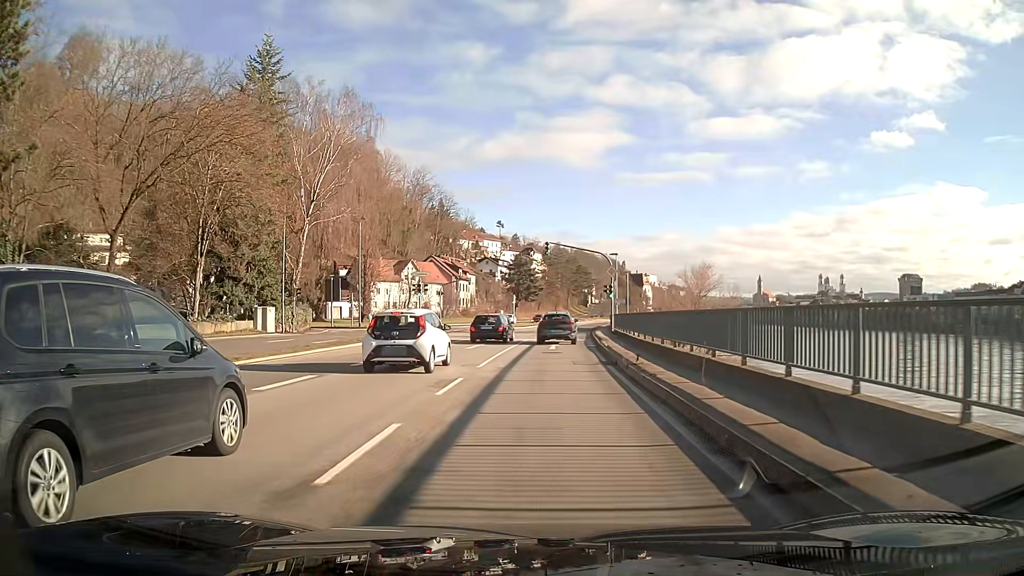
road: primary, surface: asphalt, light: Day
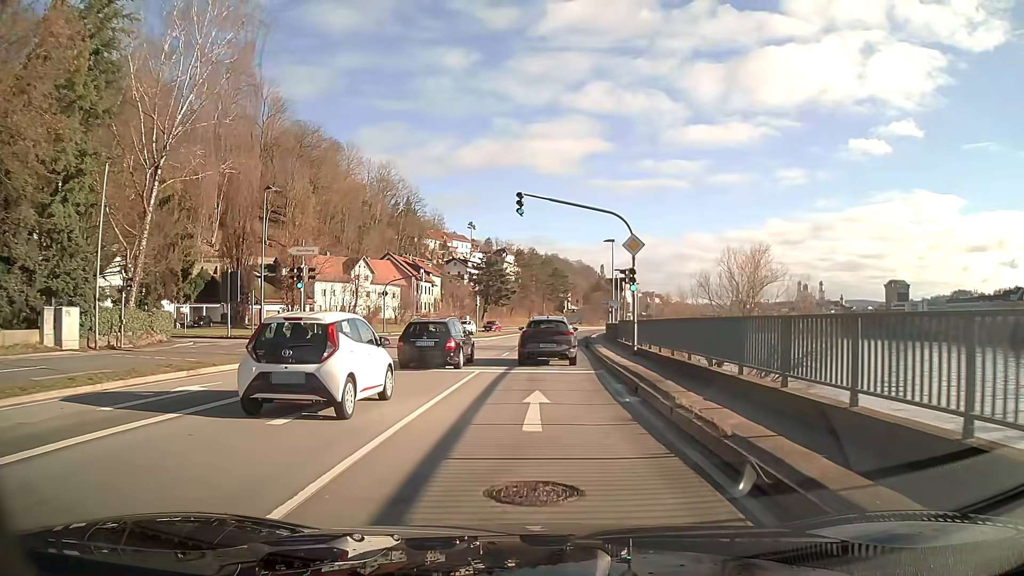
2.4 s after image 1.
(+0.3, +18.1) m; +2°
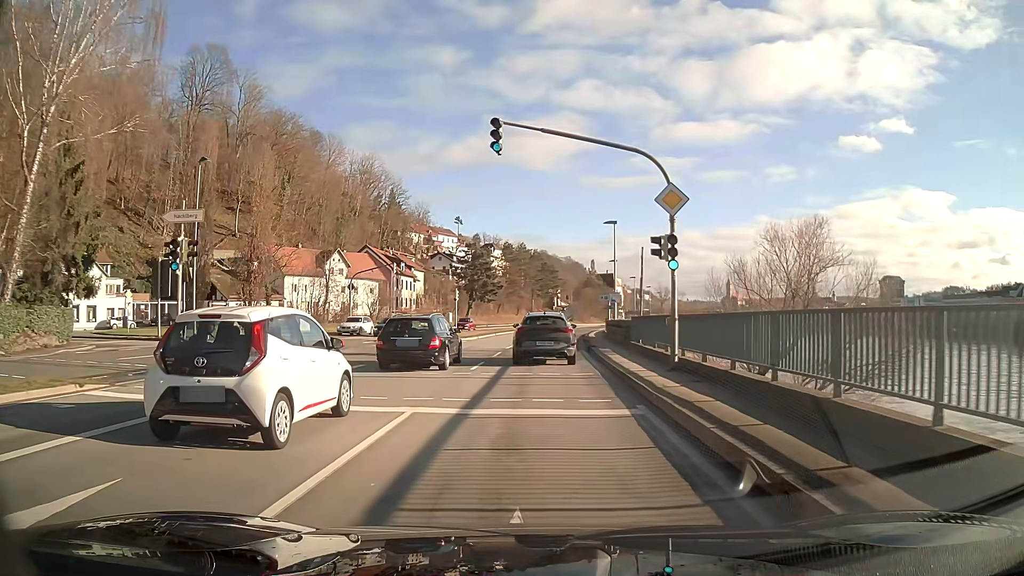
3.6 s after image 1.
(+0.1, +8.7) m; +1°
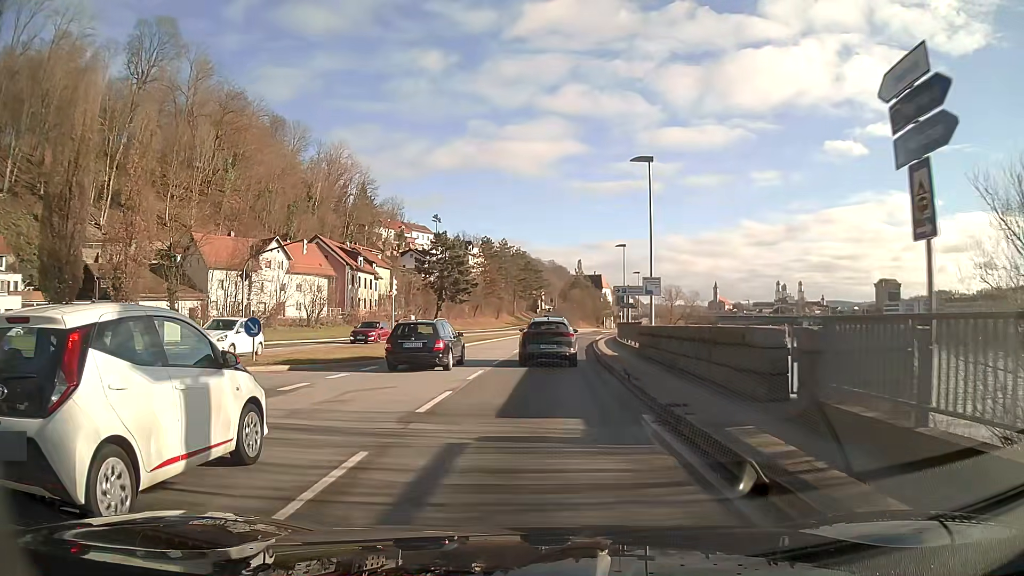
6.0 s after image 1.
(+0.2, +19.9) m; +2°
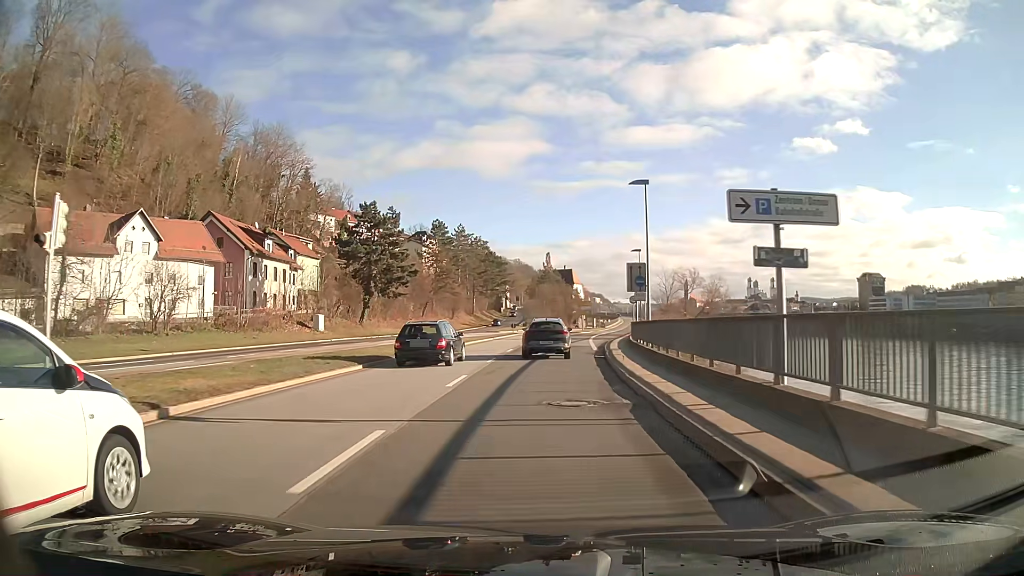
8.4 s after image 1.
(+0.7, +26.0) m; +3°
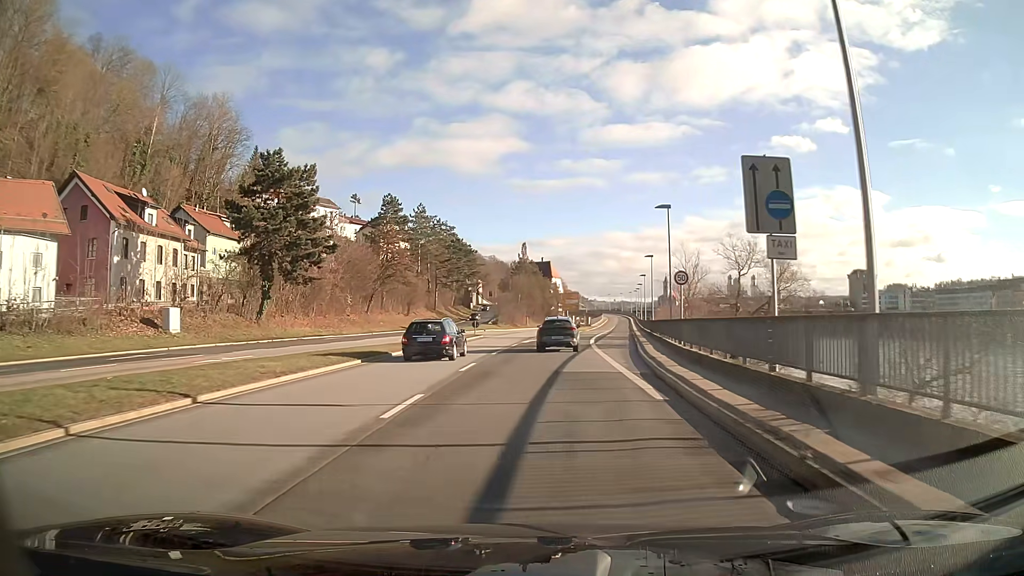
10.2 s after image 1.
(+0.4, +23.1) m; +2°
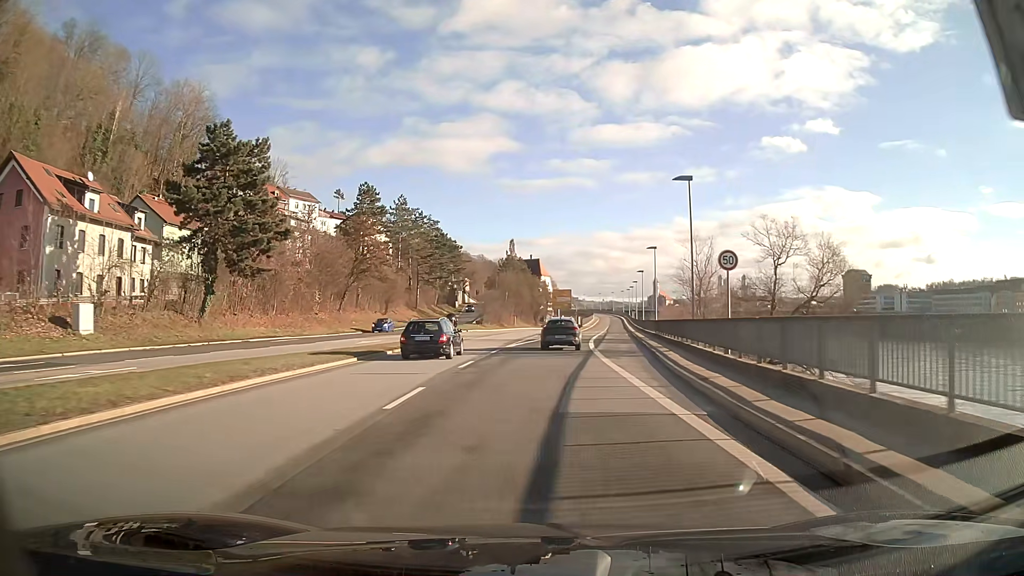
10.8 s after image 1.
(+0.1, +8.1) m; +1°
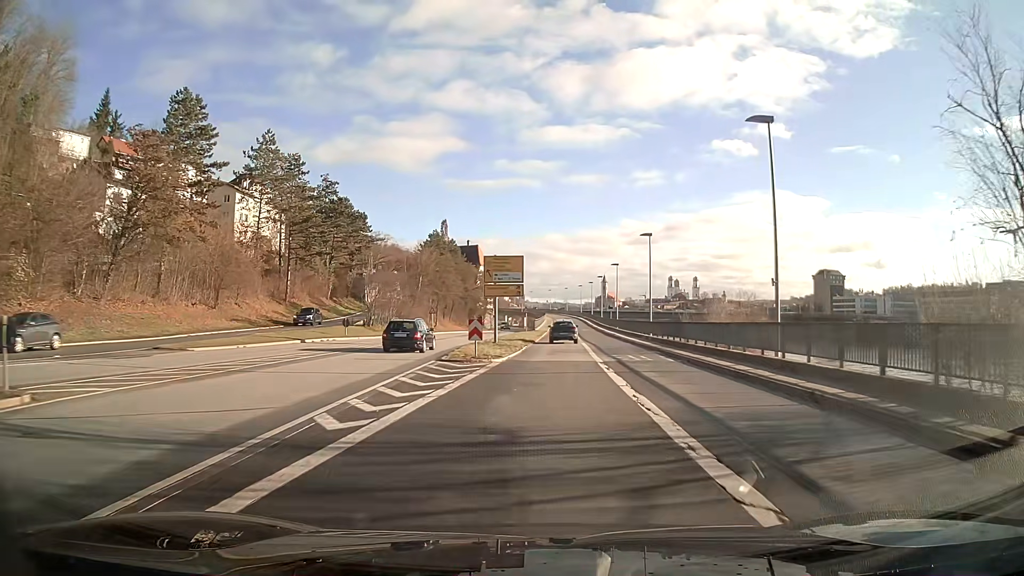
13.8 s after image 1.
(+1.8, +40.8) m; +5°
